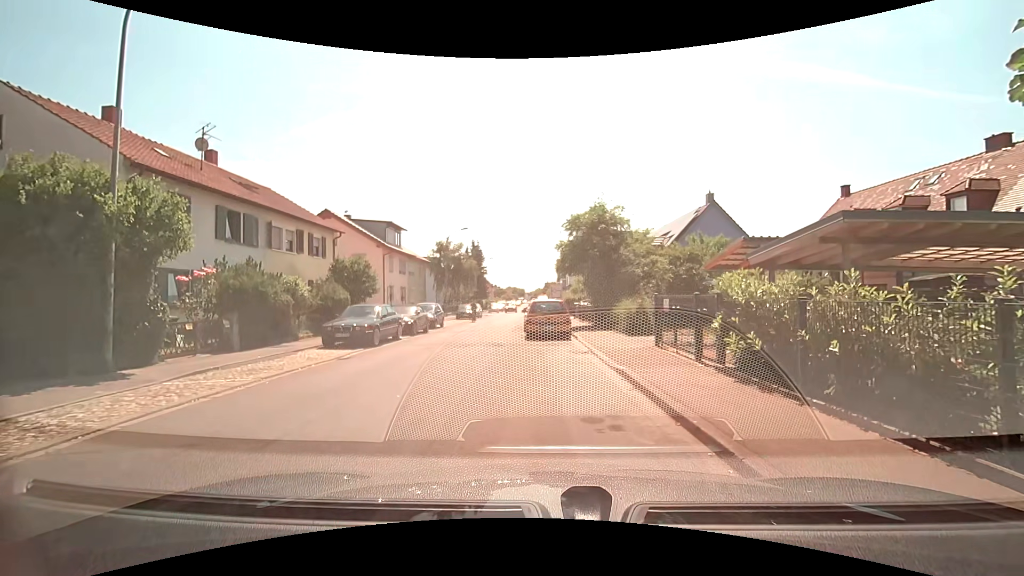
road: residential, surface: asphalt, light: Day
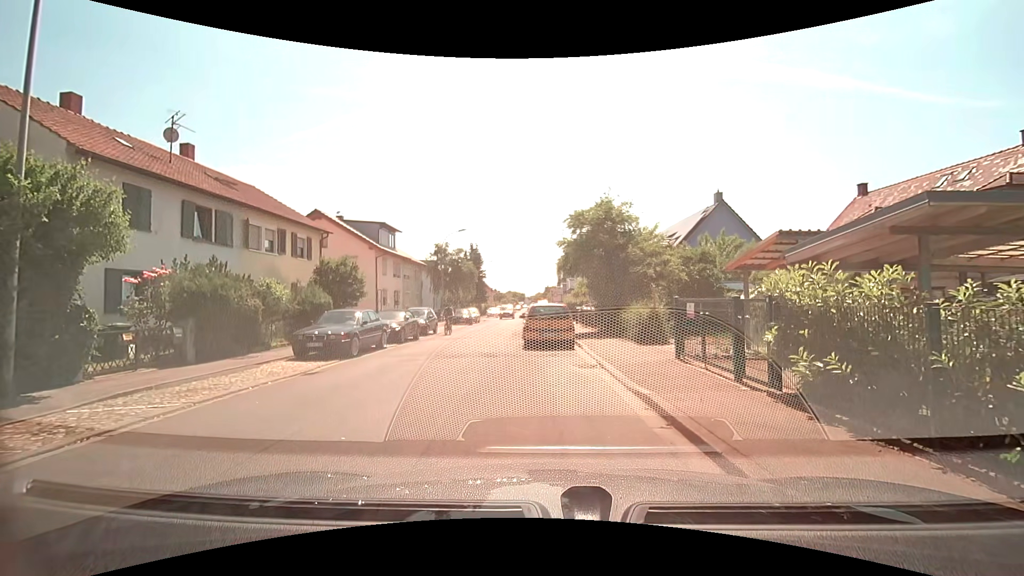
(0.0, +1.9) m; 0°
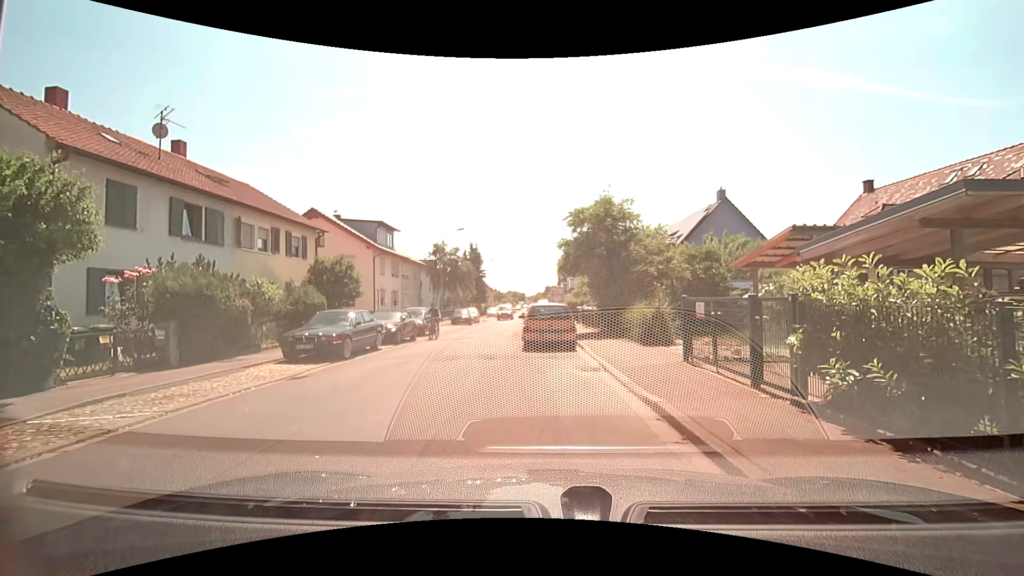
(0.0, +0.6) m; 0°
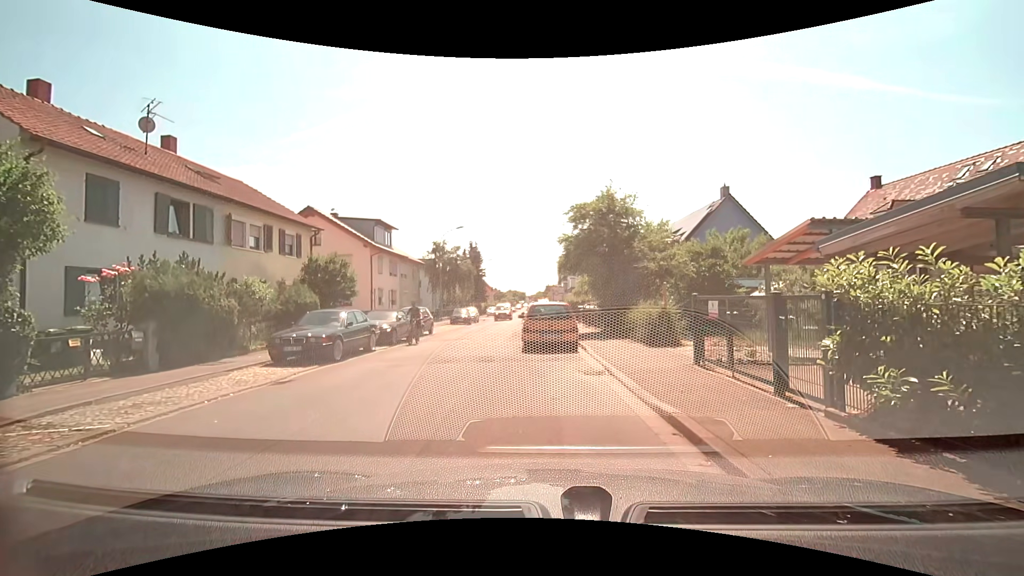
(0.0, +0.7) m; 0°
